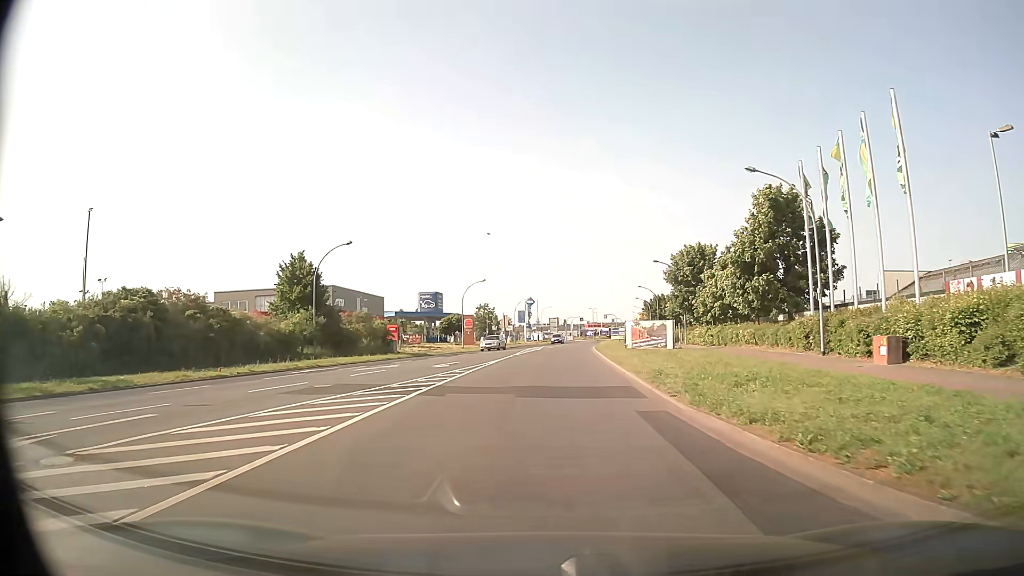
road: tertiary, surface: asphalt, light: Day
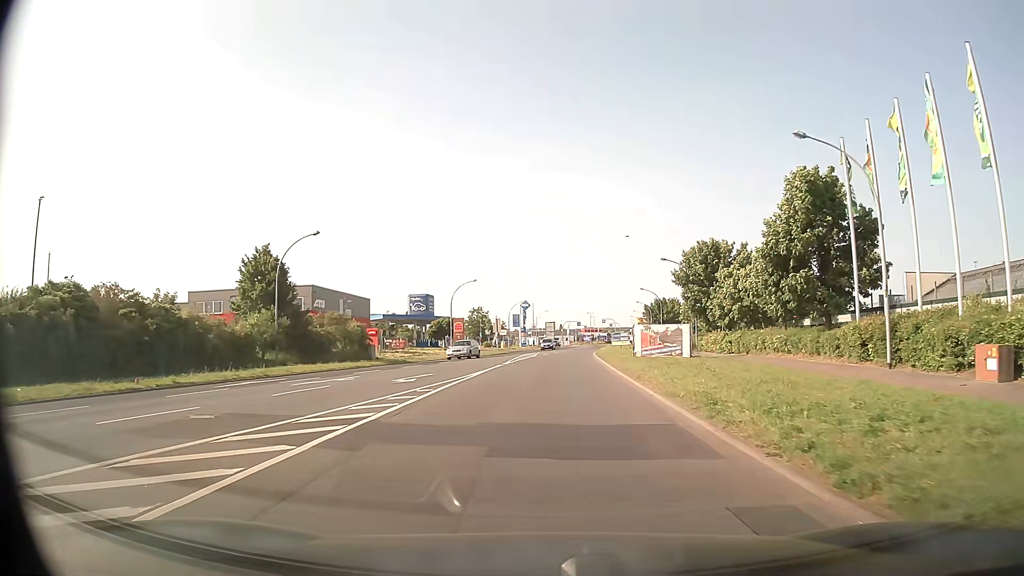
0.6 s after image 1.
(0.0, +6.2) m; 0°
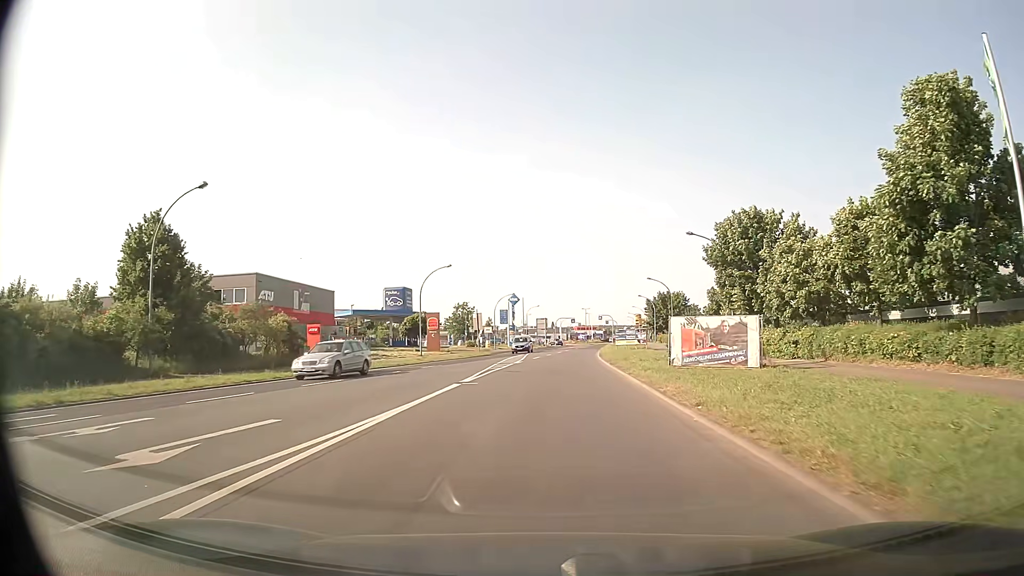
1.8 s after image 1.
(+0.1, +13.4) m; +1°
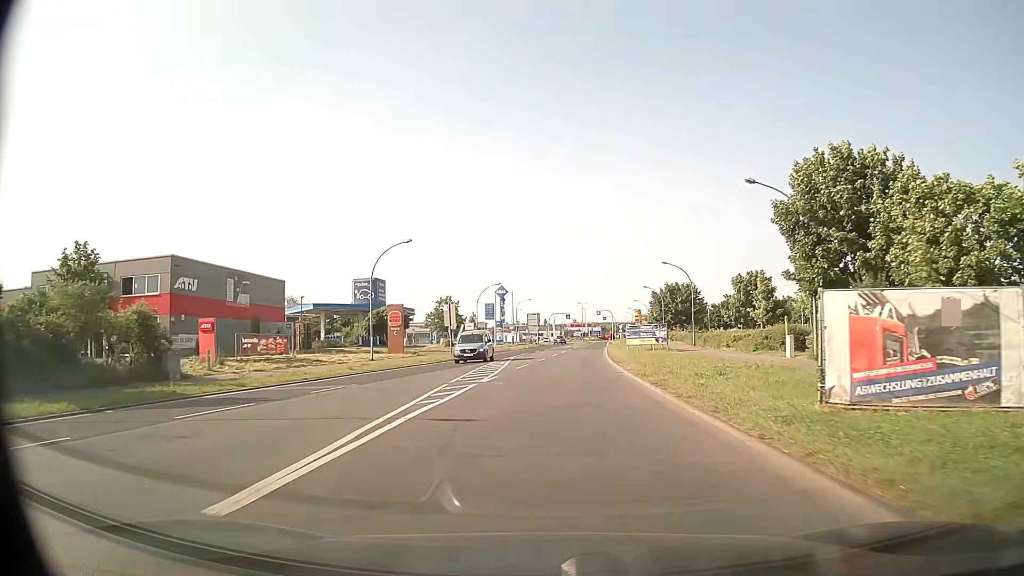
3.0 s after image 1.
(0.0, +14.6) m; 0°
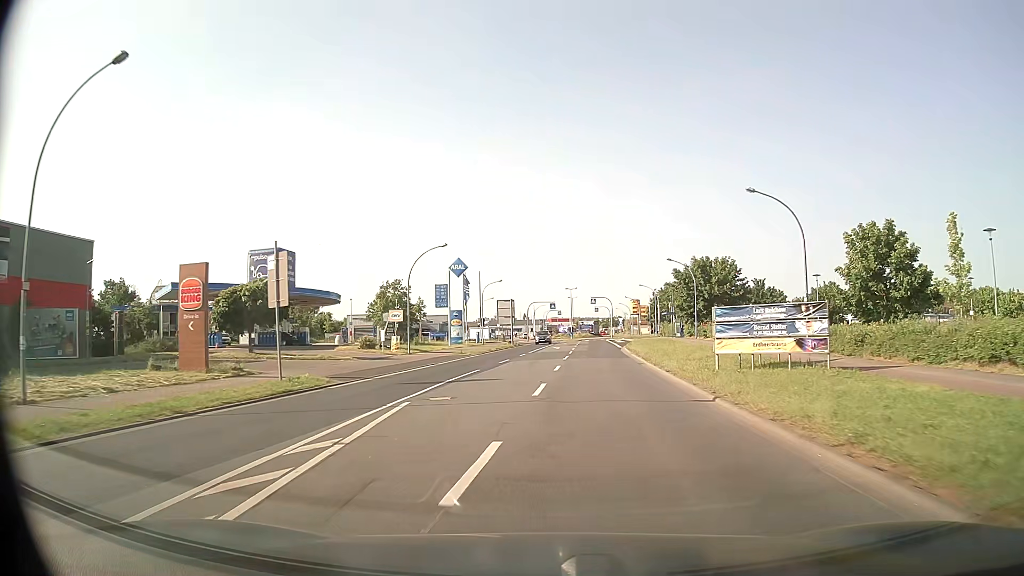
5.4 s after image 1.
(+0.2, +31.3) m; +1°
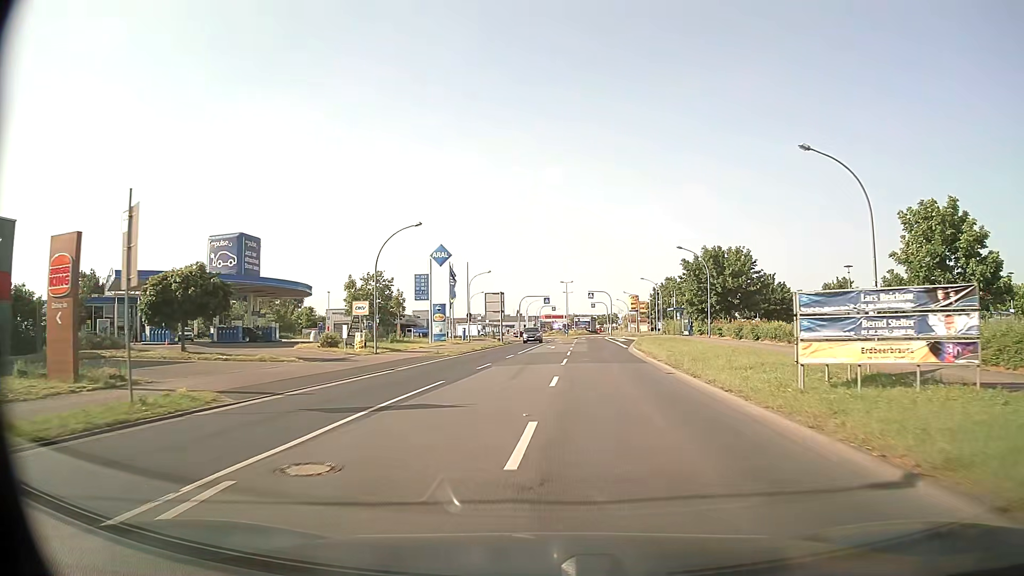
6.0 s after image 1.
(+0.1, +7.8) m; 0°
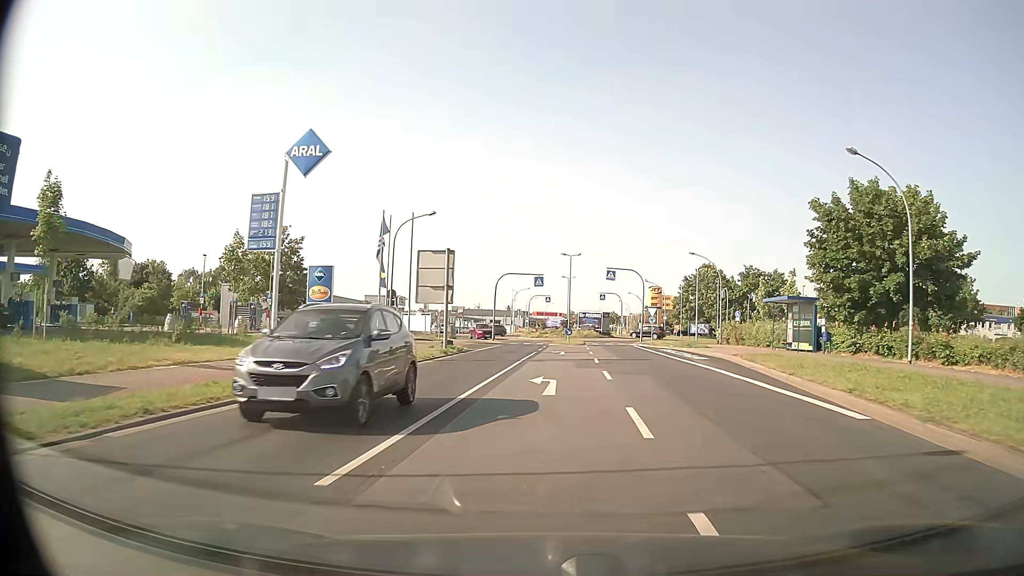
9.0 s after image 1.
(+0.5, +34.0) m; +1°
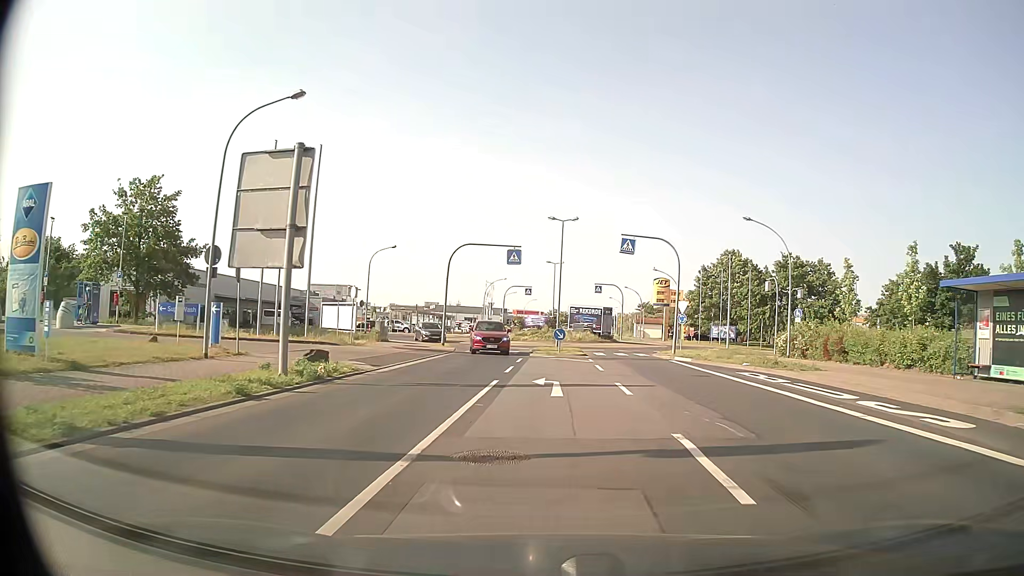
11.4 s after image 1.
(+0.2, +20.0) m; +2°
